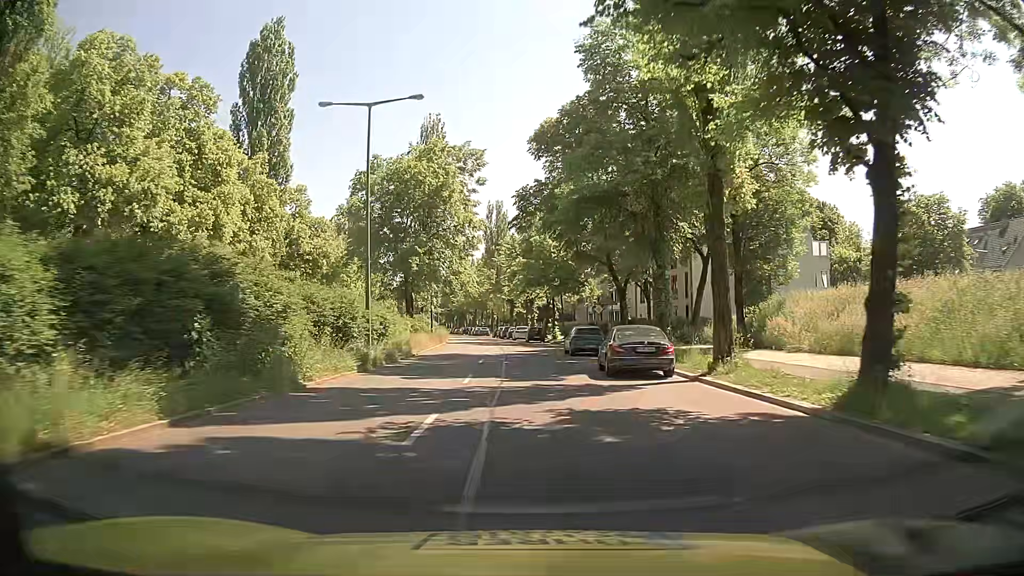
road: secondary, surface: asphalt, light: Day
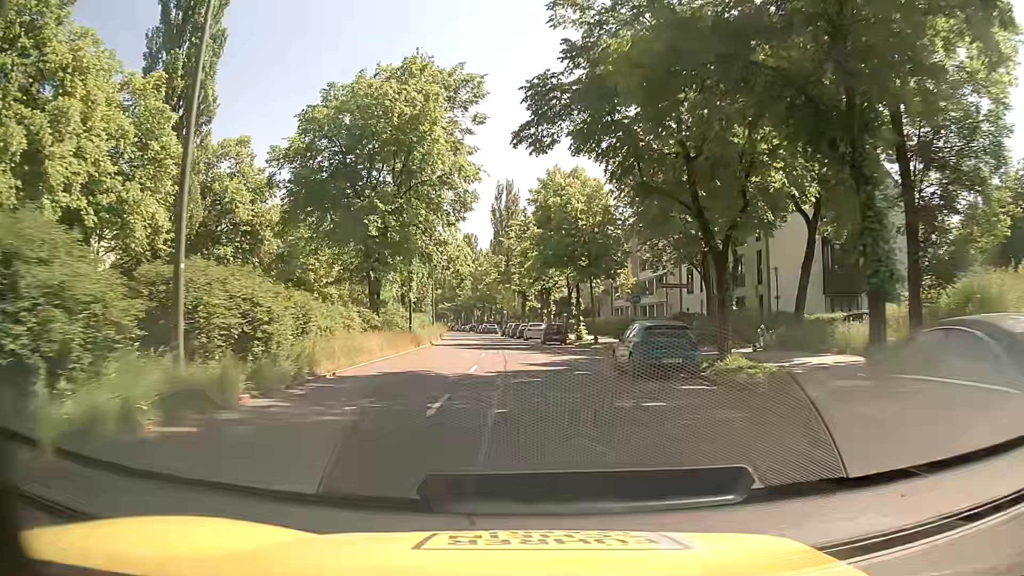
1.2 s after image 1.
(-0.2, +15.9) m; -1°
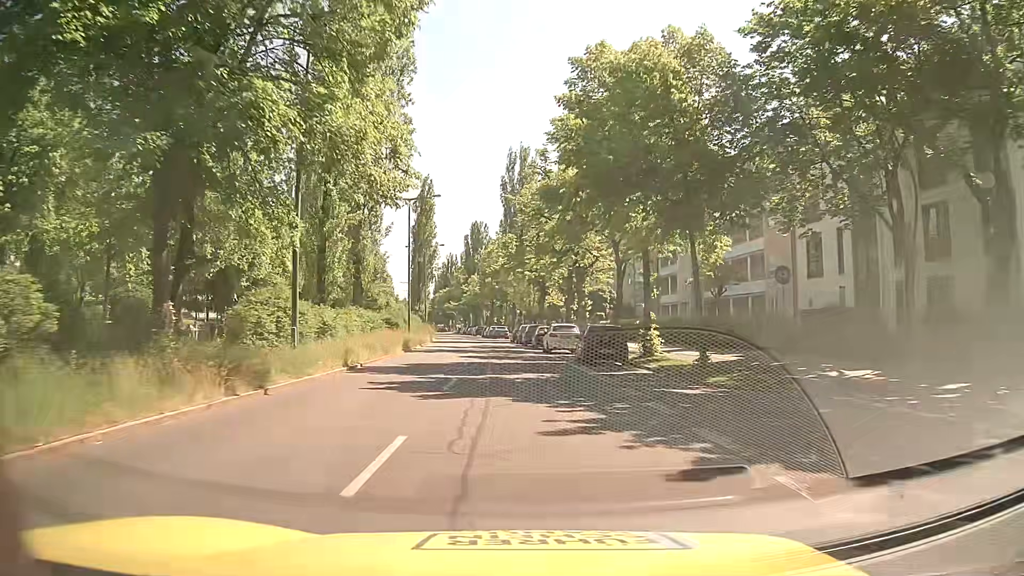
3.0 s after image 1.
(-0.2, +22.5) m; -1°
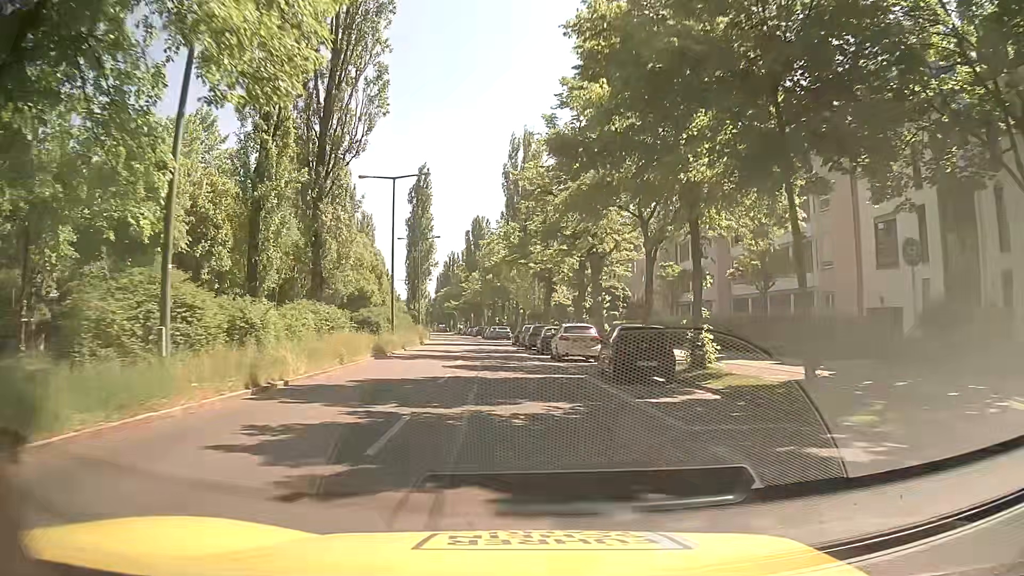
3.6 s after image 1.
(0.0, +7.2) m; 0°
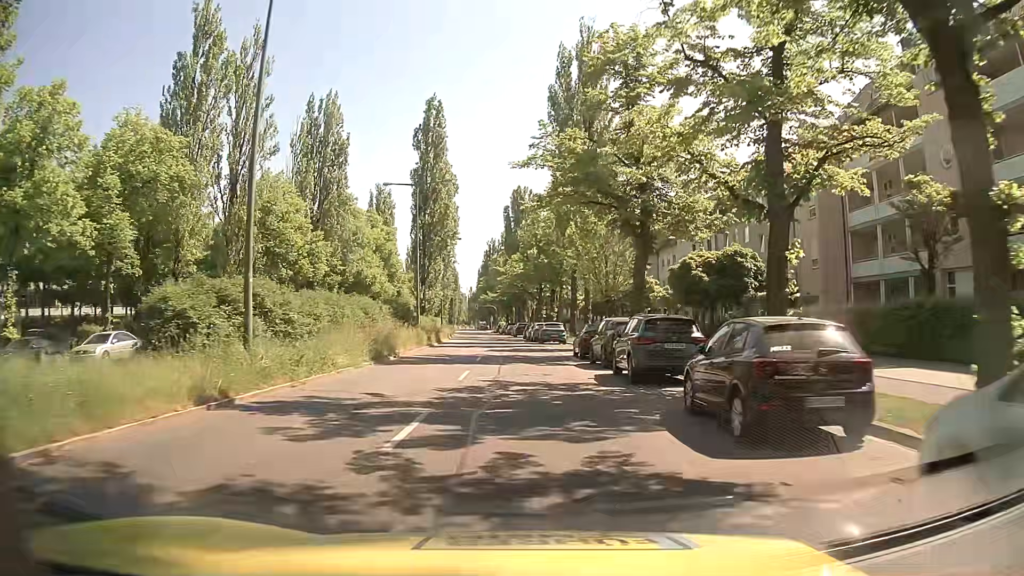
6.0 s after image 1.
(-1.1, +26.9) m; -5°
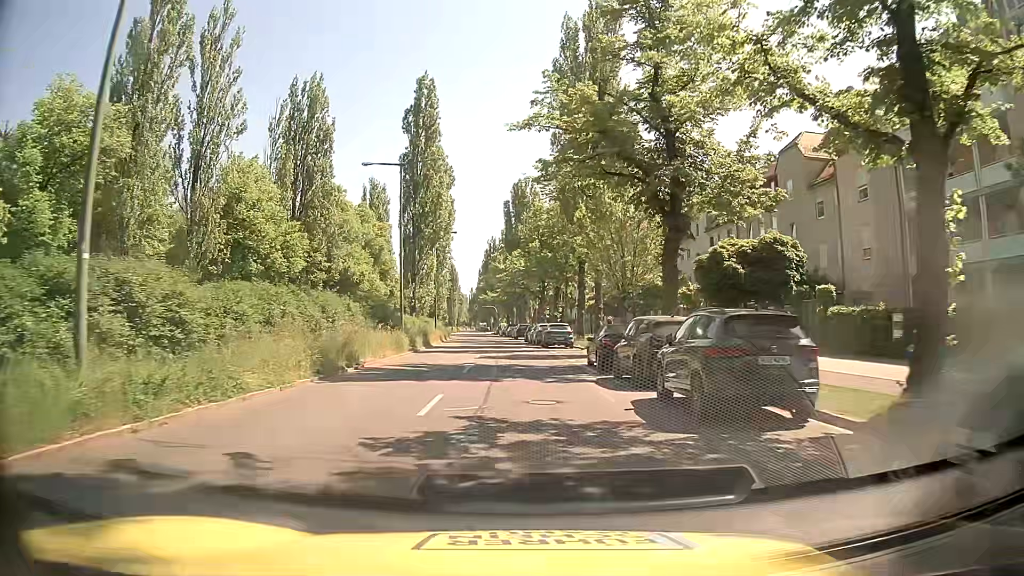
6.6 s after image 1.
(+0.1, +6.1) m; 0°
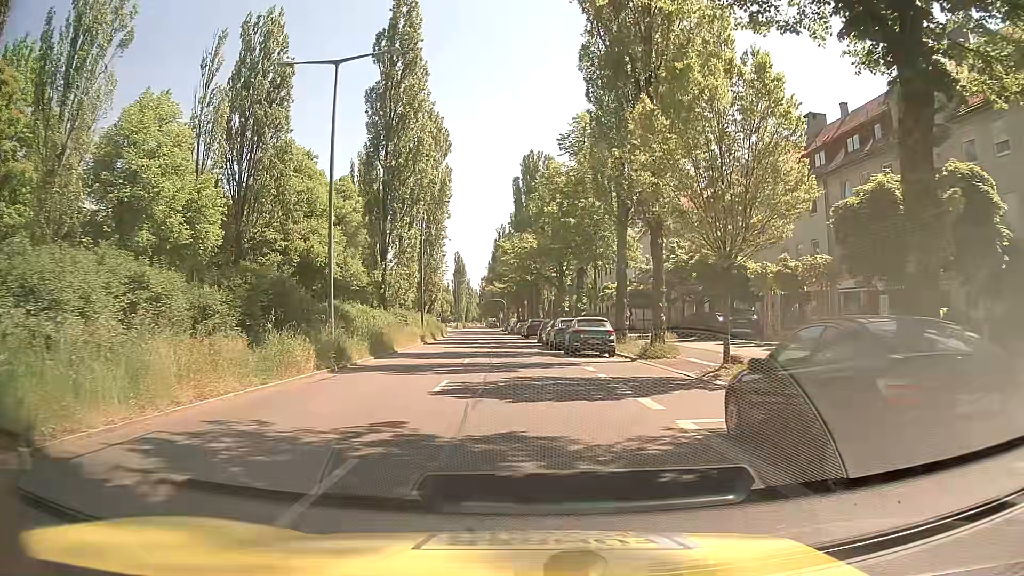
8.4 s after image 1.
(+0.1, +15.1) m; 0°
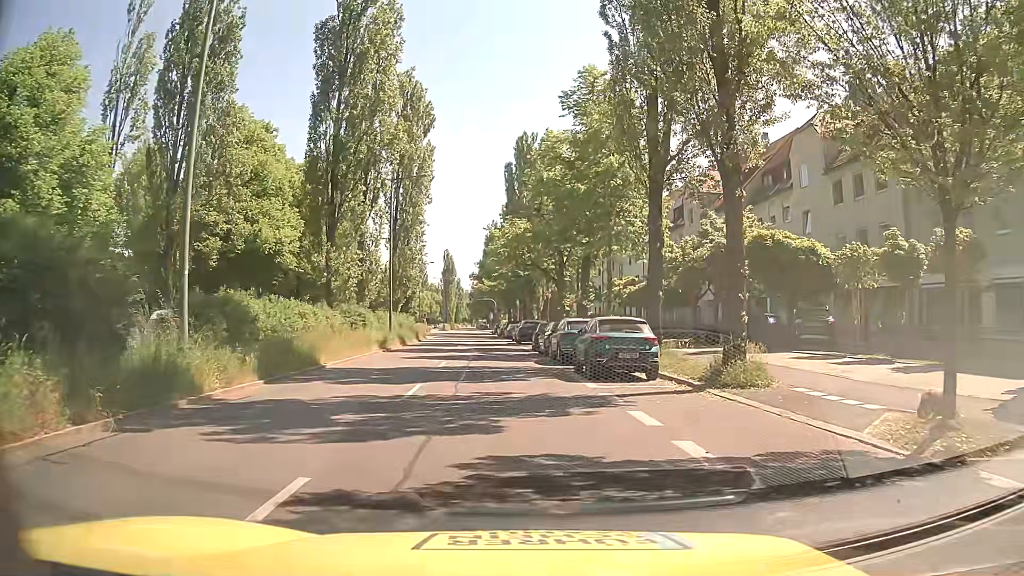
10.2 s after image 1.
(-0.2, +9.5) m; 0°
